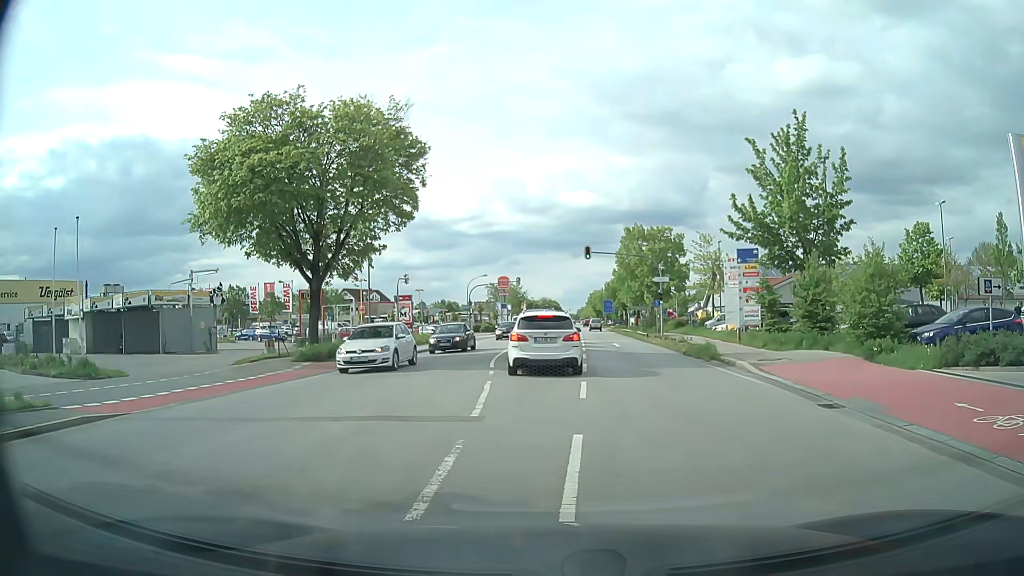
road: secondary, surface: asphalt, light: Day
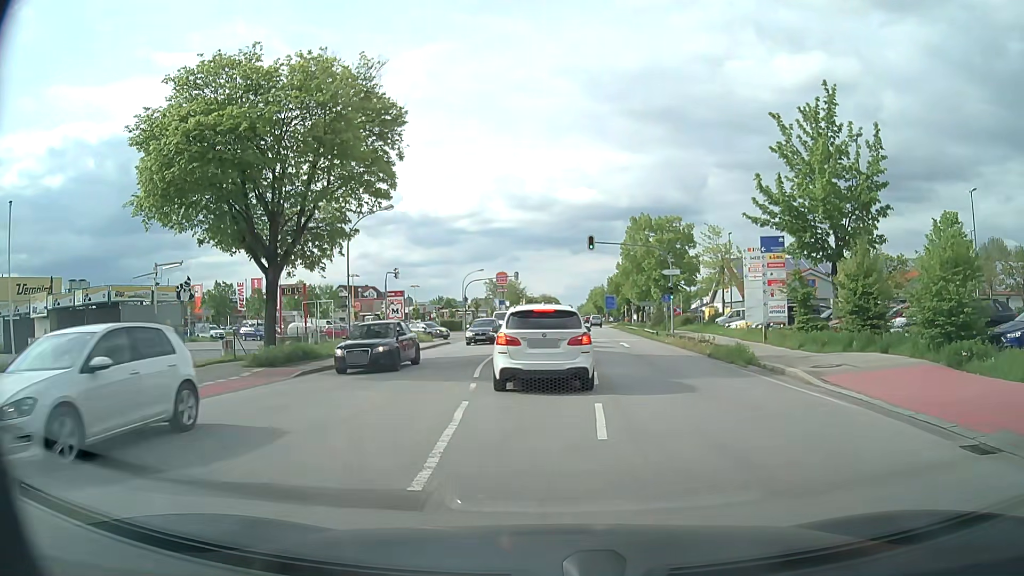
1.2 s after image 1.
(0.0, +4.3) m; 0°
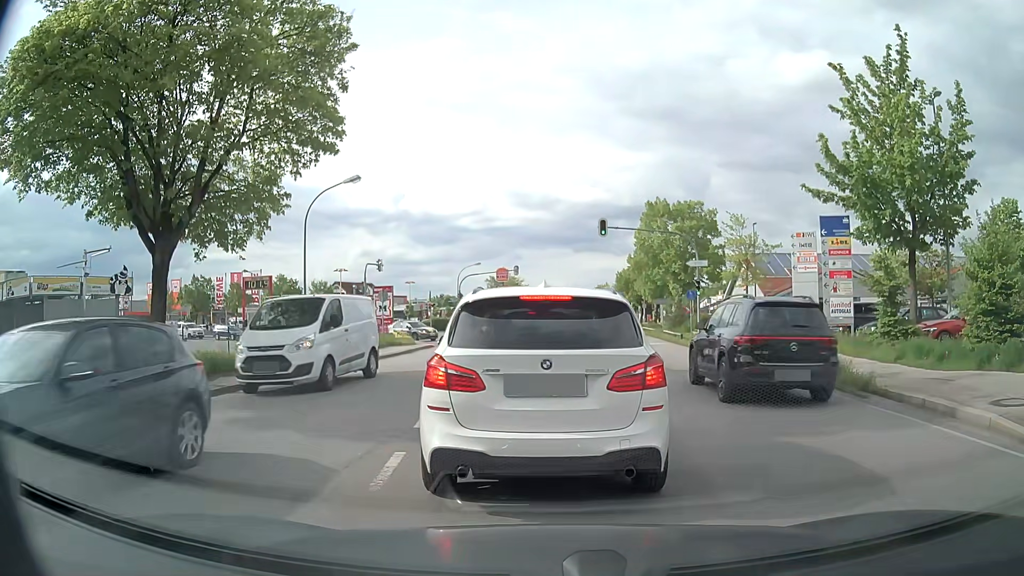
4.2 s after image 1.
(0.0, +7.0) m; 0°
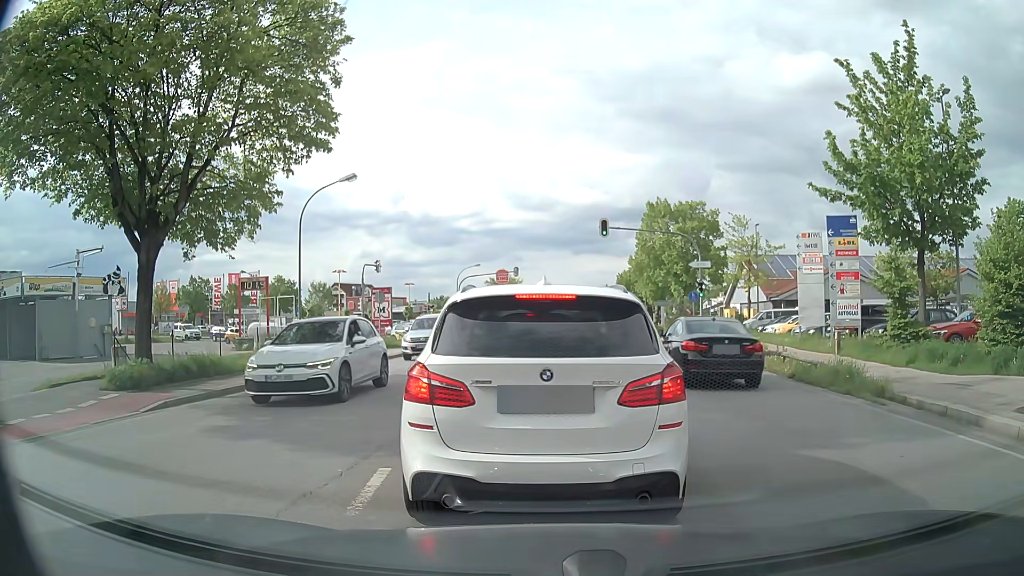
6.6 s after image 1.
(0.0, +0.7) m; 0°
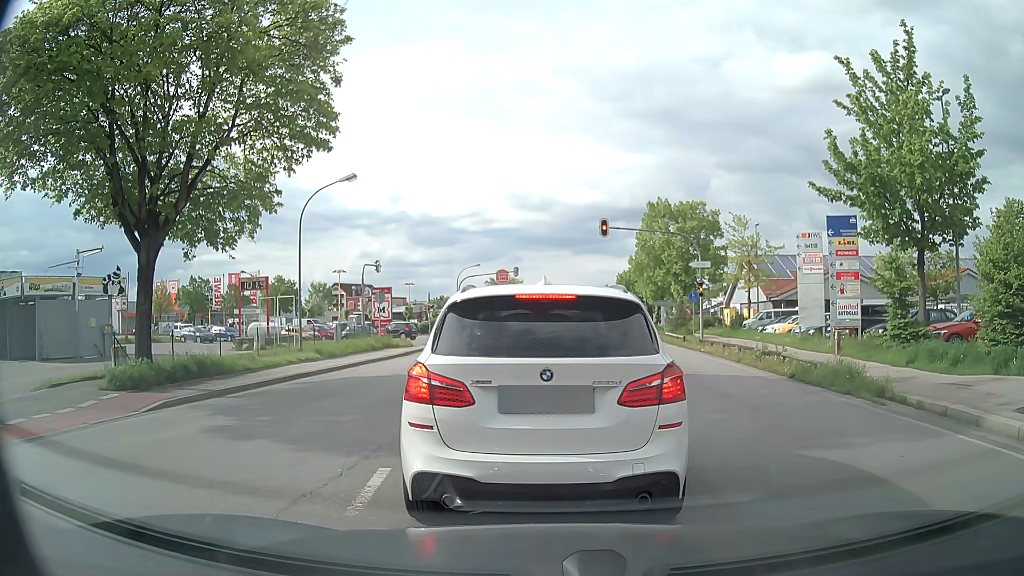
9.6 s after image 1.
(0.0, 0.0) m; 0°
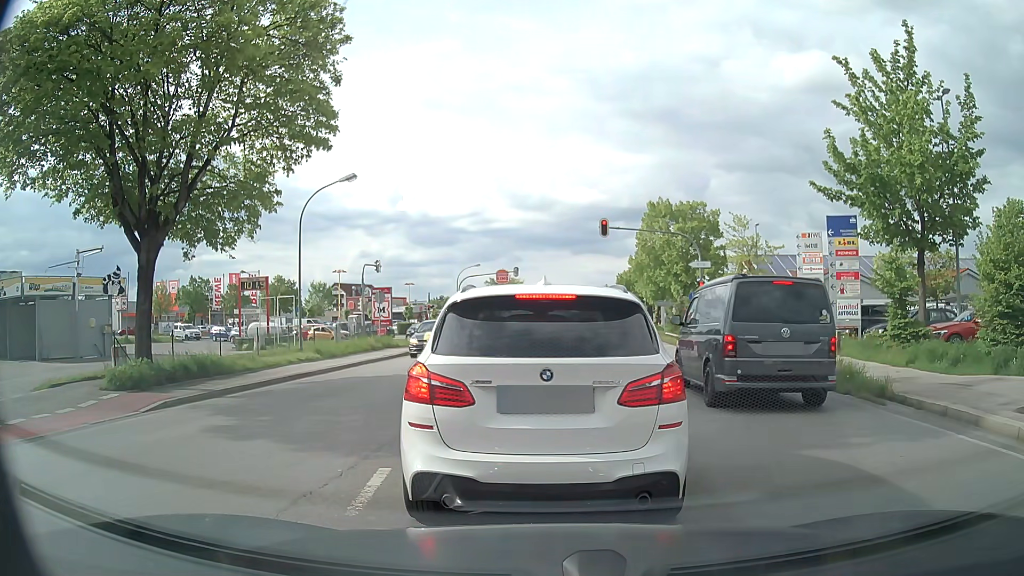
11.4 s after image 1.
(0.0, 0.0) m; 0°
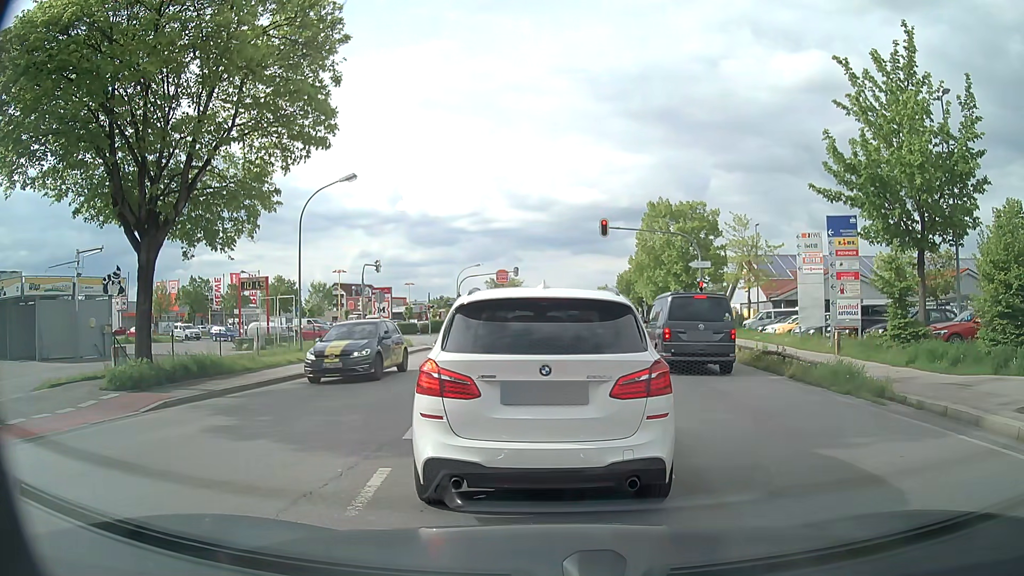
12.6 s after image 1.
(0.0, 0.0) m; 0°
